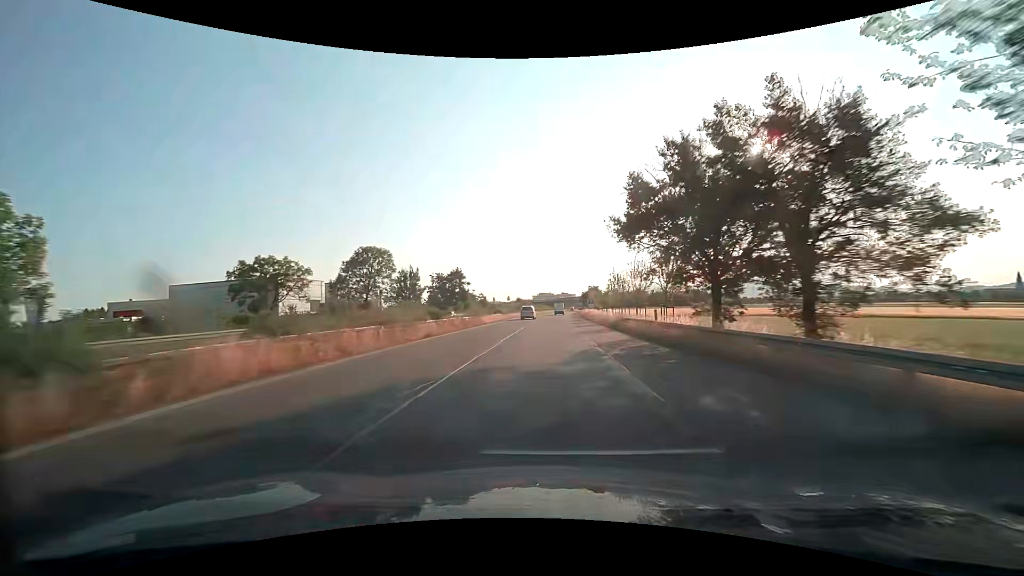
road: trunk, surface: asphalt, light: Day
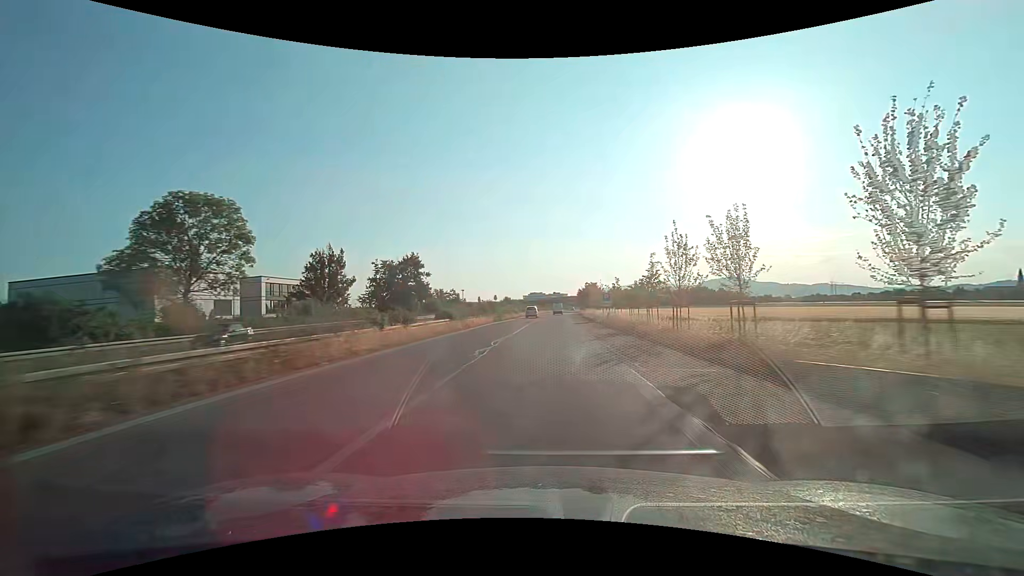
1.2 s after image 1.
(+0.3, +30.6) m; +1°
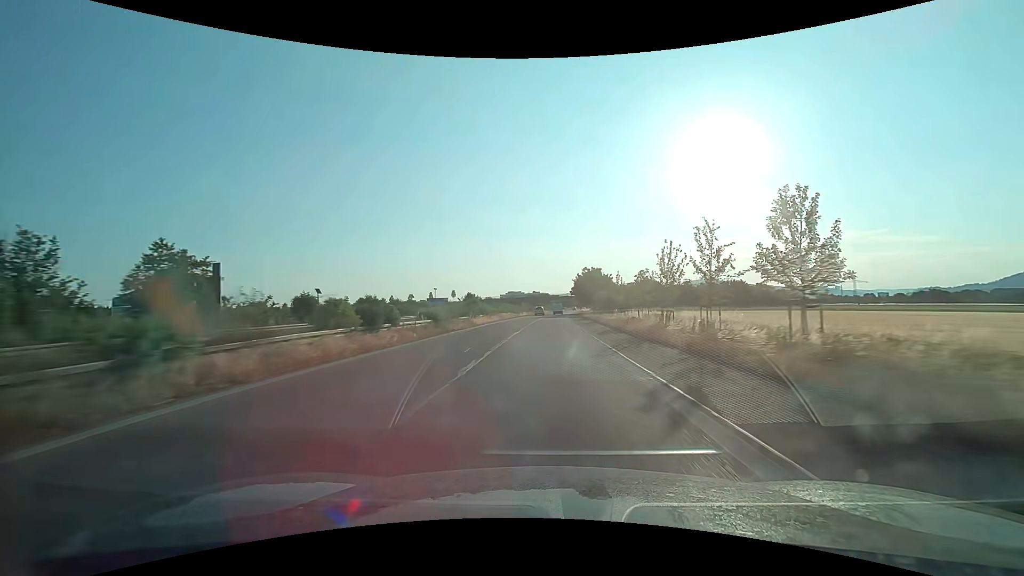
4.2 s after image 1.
(+1.2, +76.6) m; +2°
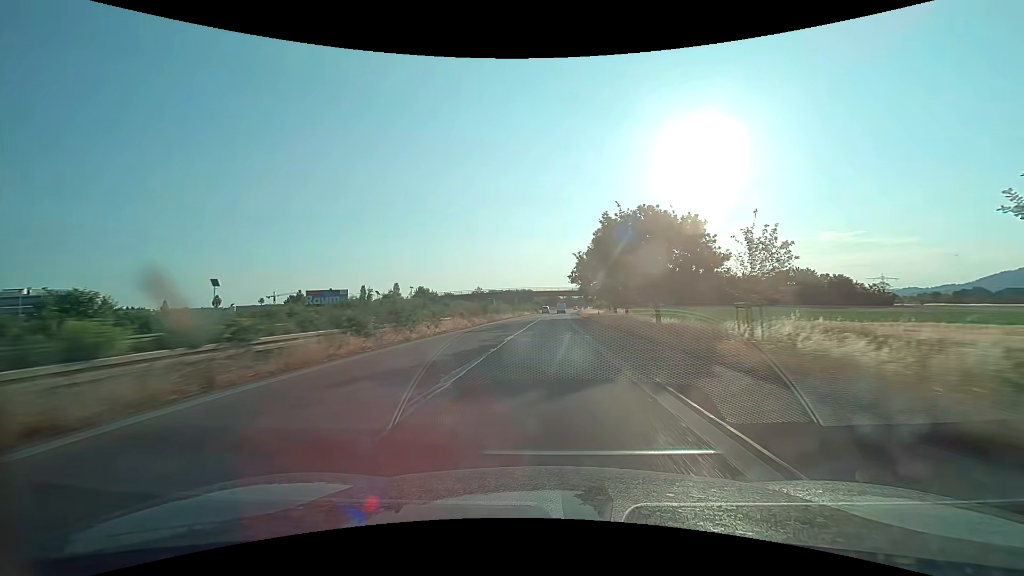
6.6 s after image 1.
(+0.9, +61.3) m; +2°
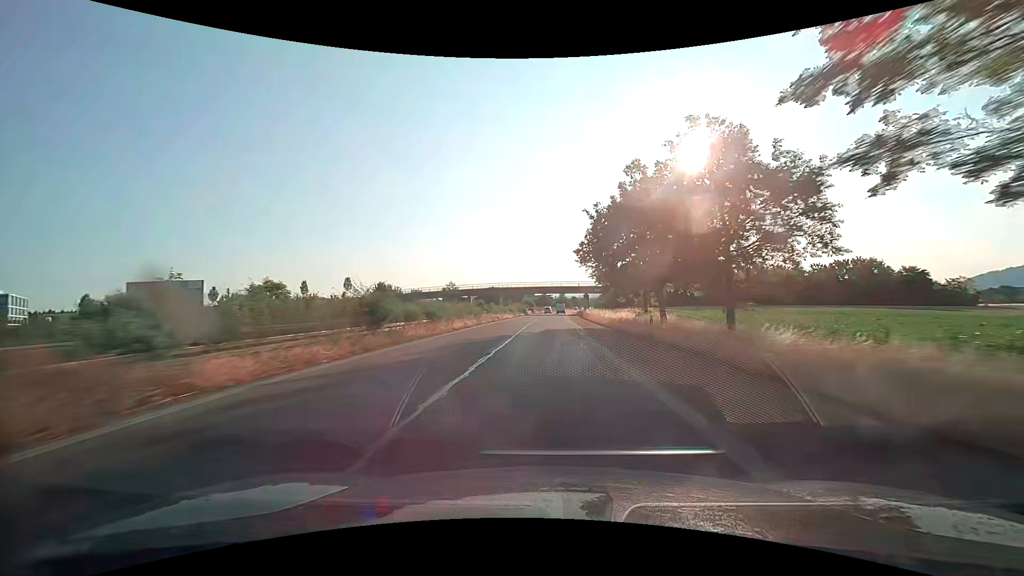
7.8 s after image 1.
(+0.2, +30.6) m; +1°
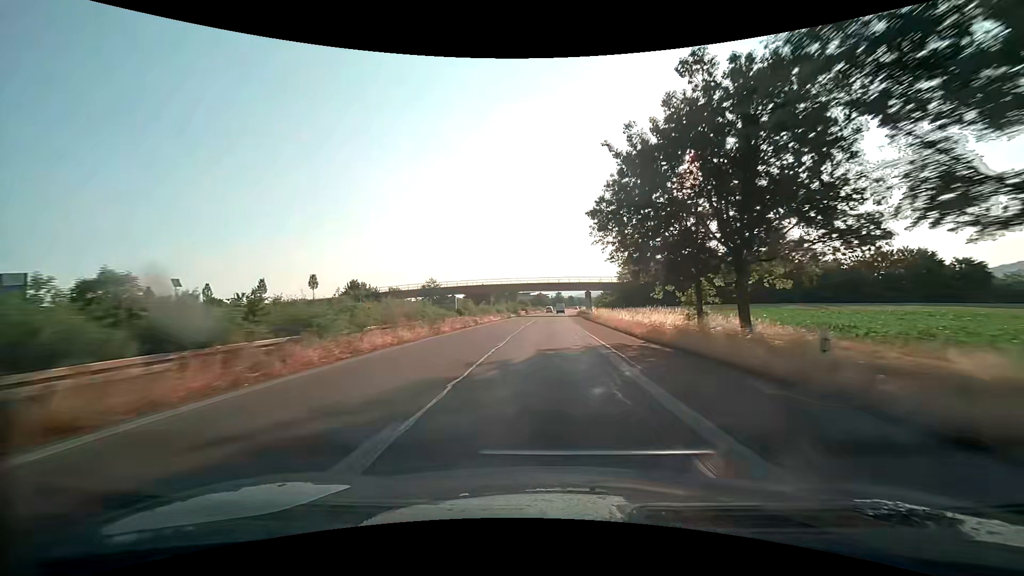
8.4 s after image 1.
(0.0, +15.3) m; 0°
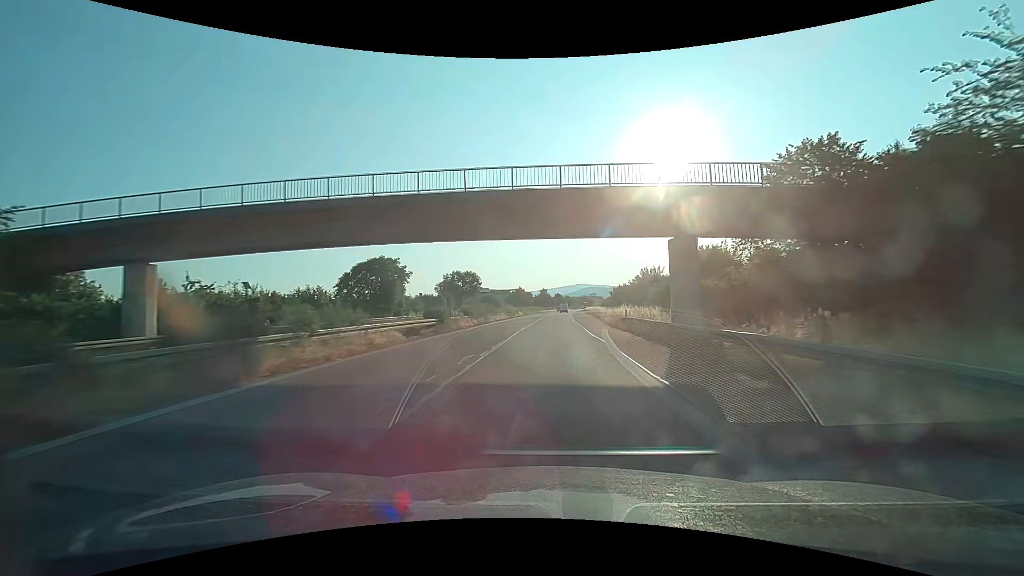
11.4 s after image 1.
(+1.4, +76.6) m; +2°
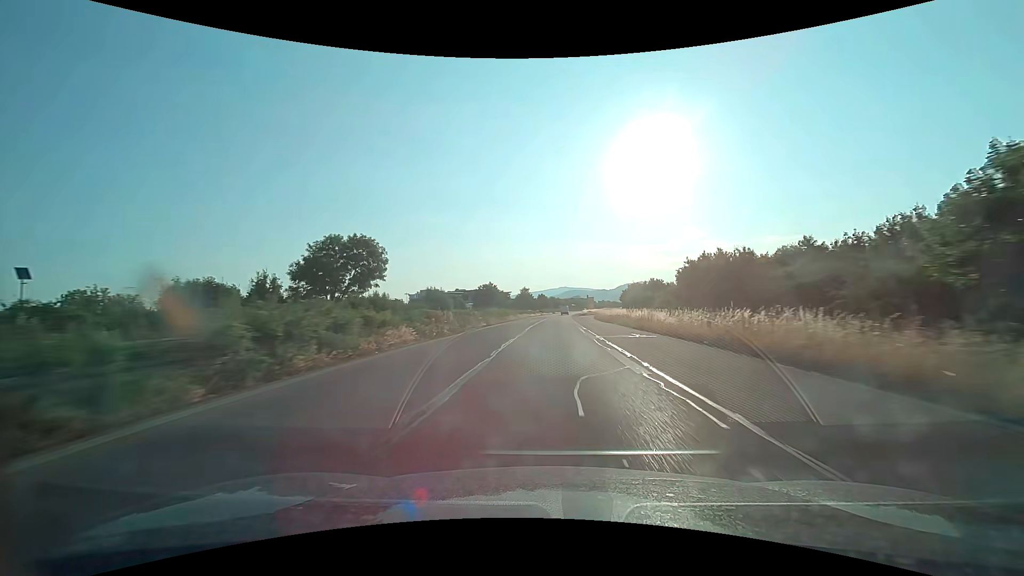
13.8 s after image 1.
(+1.0, +61.3) m; +2°
(0, +10) (0, +20) (0, +30) (0, +40) (+1, +50) (+1, +60) (+1, +70) (+2, +80) (+2, +90) (+3, +100) m
